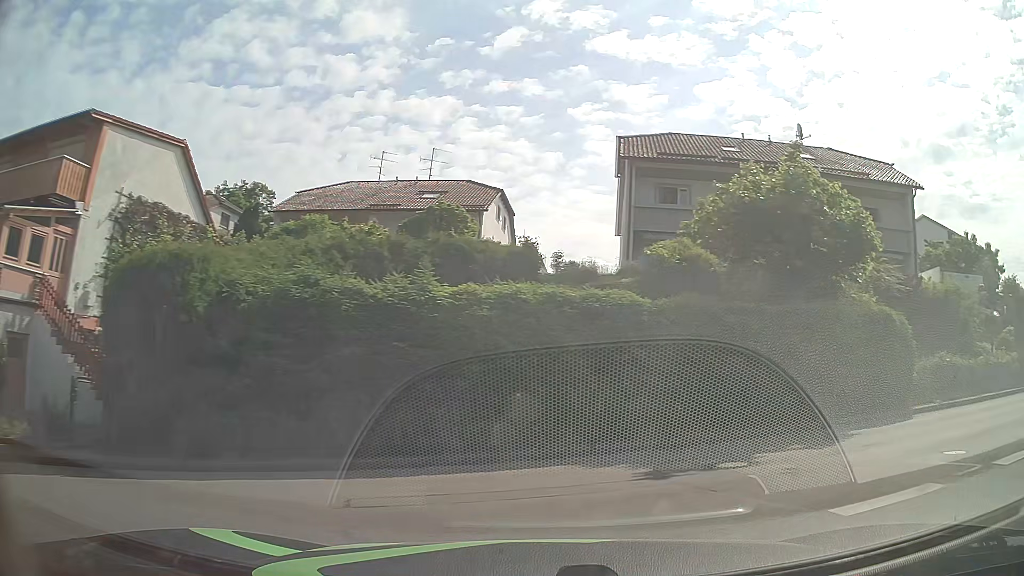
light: Day
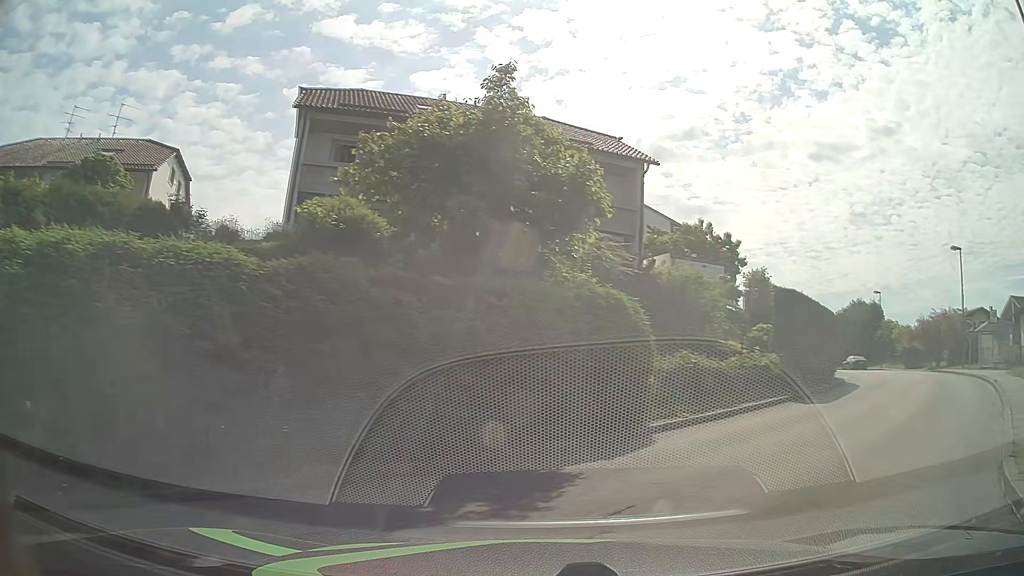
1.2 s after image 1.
(+1.0, +4.5) m; +25°
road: unclassified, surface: asphalt
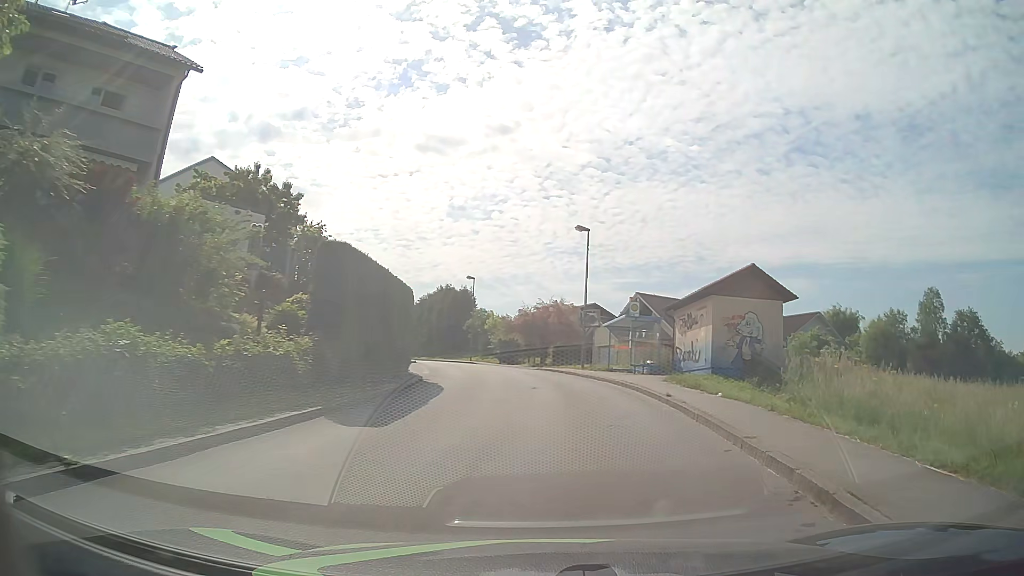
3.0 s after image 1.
(+2.7, +7.4) m; +37°
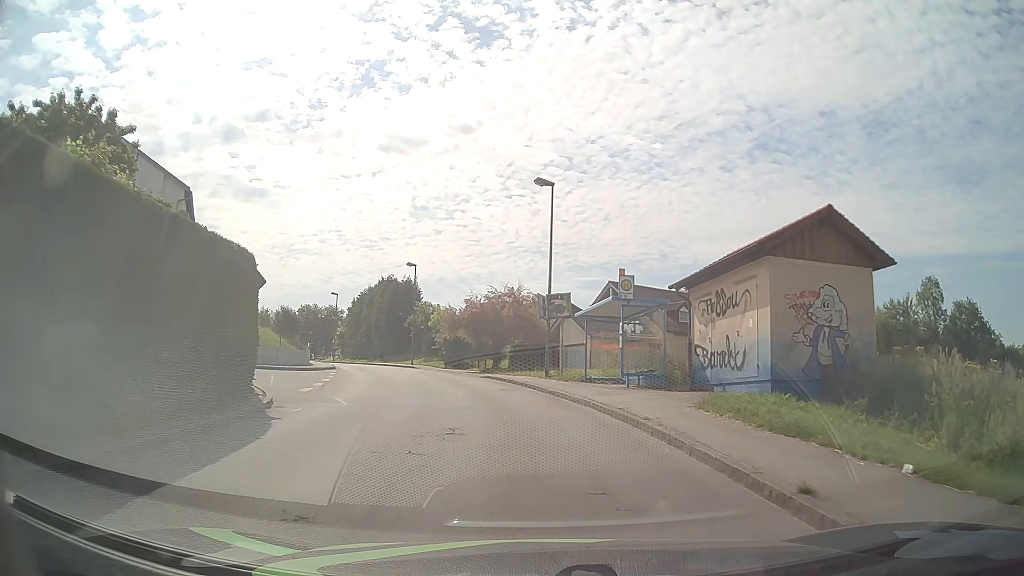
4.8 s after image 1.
(+0.6, +10.9) m; +3°
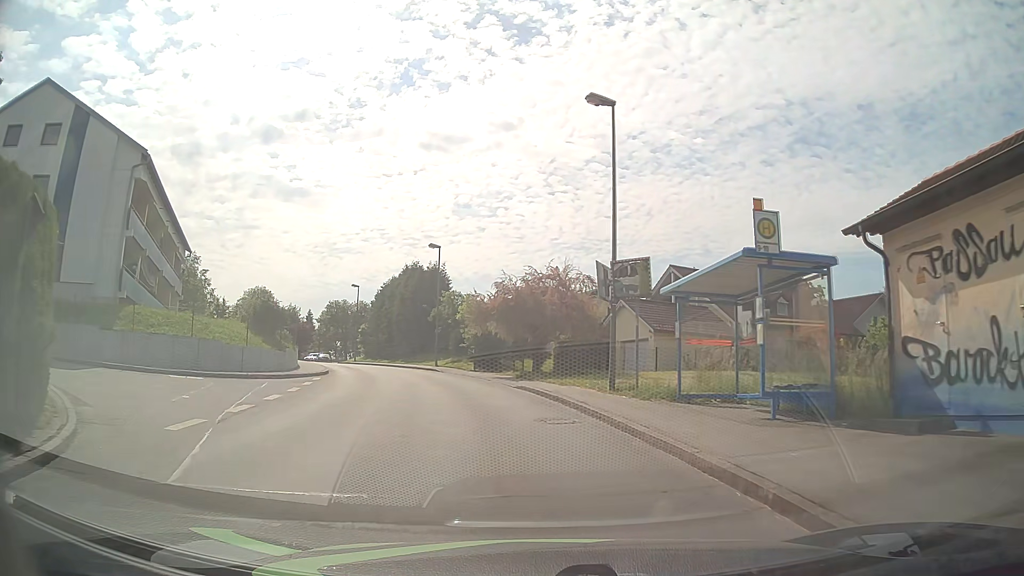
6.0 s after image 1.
(-0.2, +9.3) m; -4°
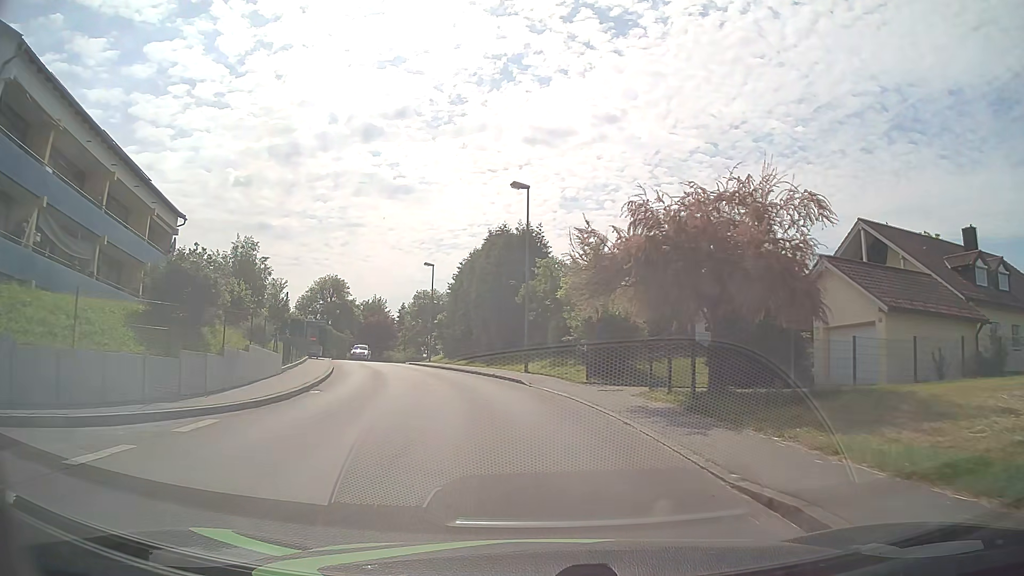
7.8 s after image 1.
(-1.2, +16.1) m; -10°
(0, +10) (-2, +20) (-4, +30) (-6, +39) (-9, +49) (-12, +59) (-14, +68) (-14, +78) (-14, +88) (-11, +98) m
